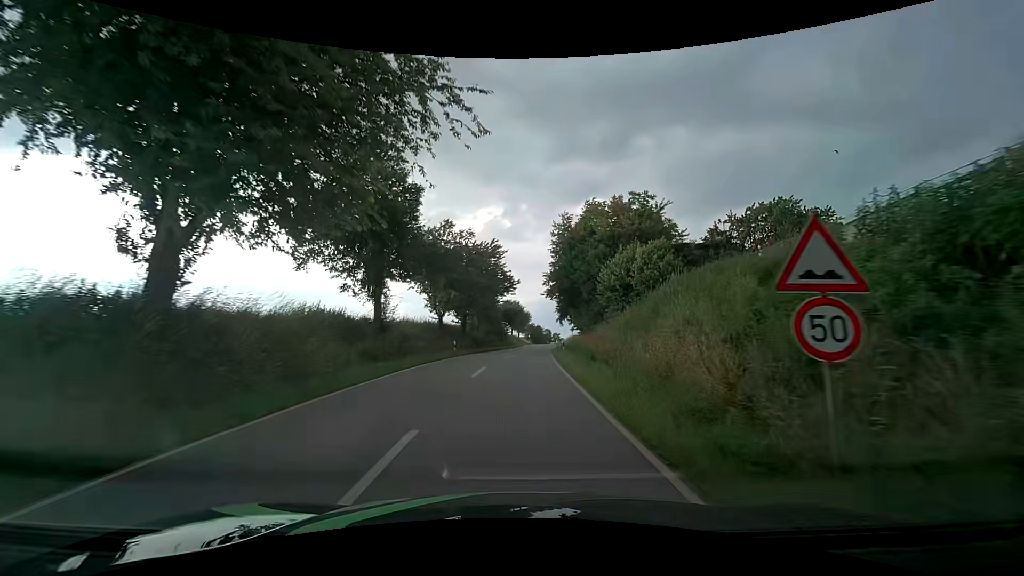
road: tertiary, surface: asphalt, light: Day
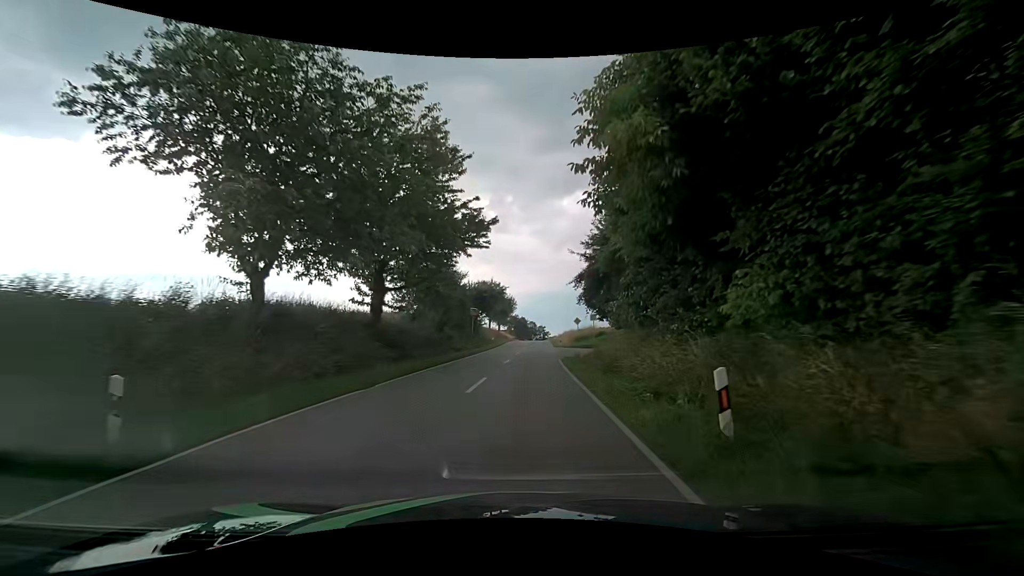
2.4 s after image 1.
(+0.4, +26.7) m; +1°
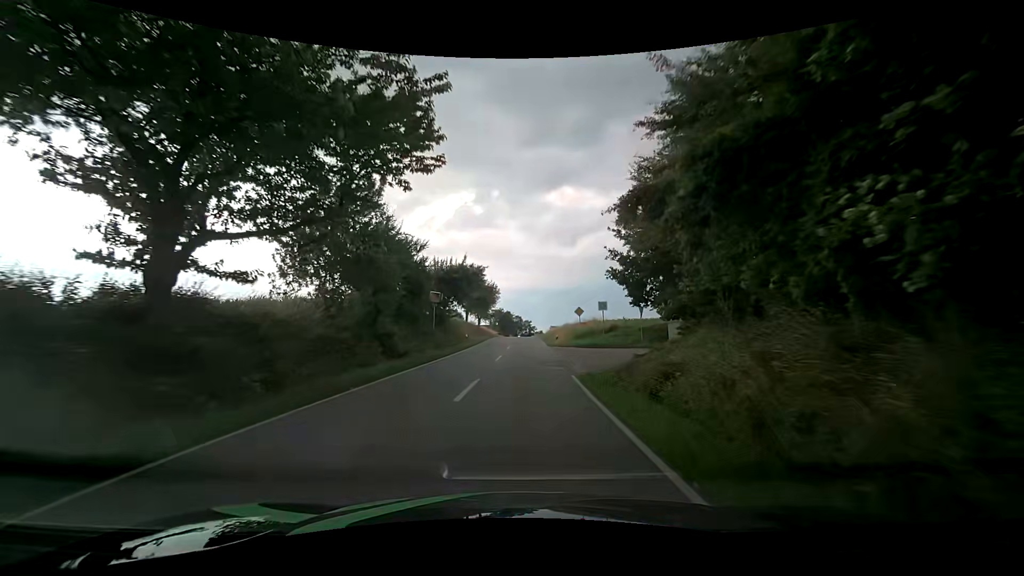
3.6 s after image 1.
(+0.3, +13.8) m; +2°
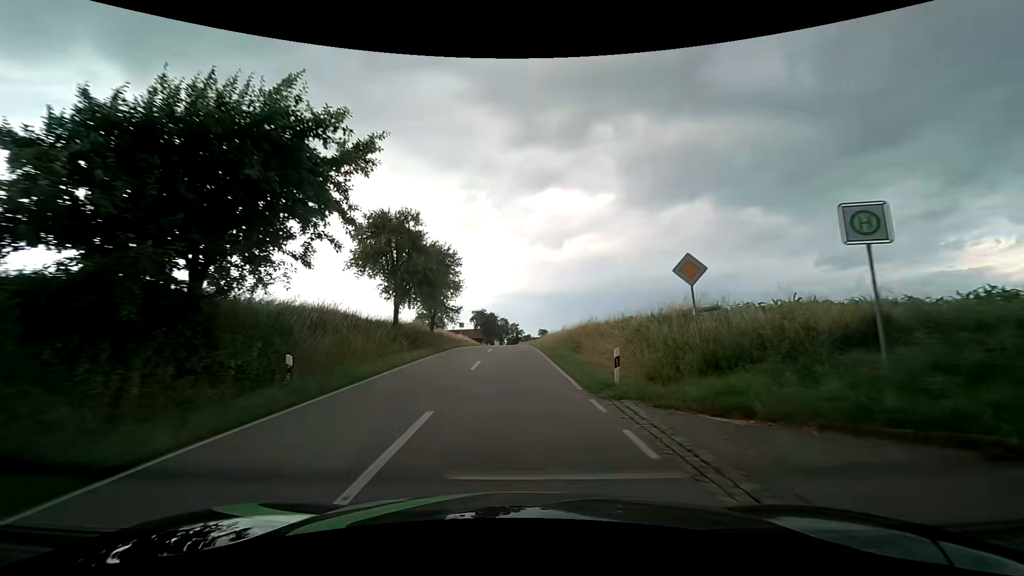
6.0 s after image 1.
(+0.6, +29.5) m; +2°
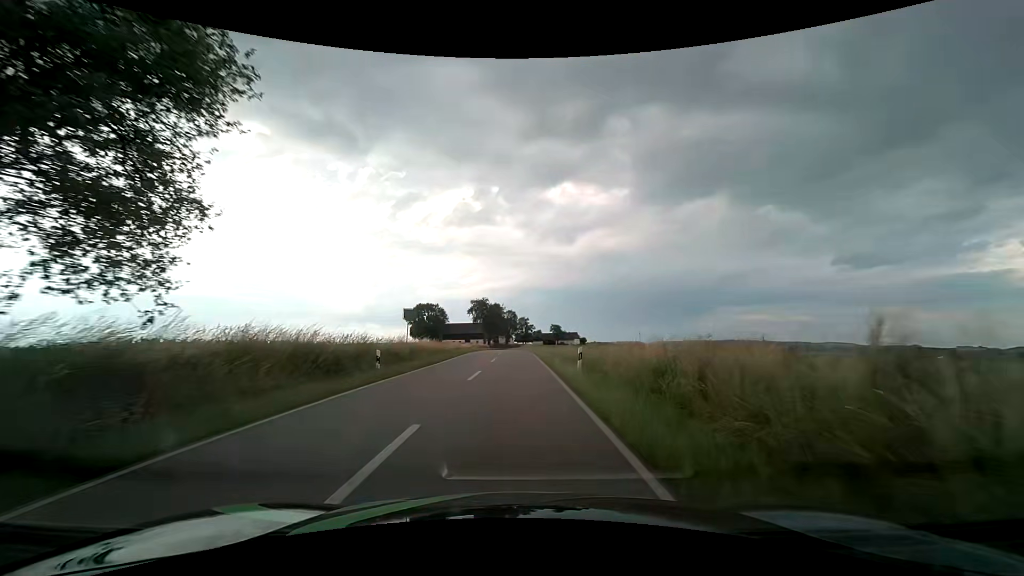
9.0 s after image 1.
(-0.3, +36.5) m; -1°
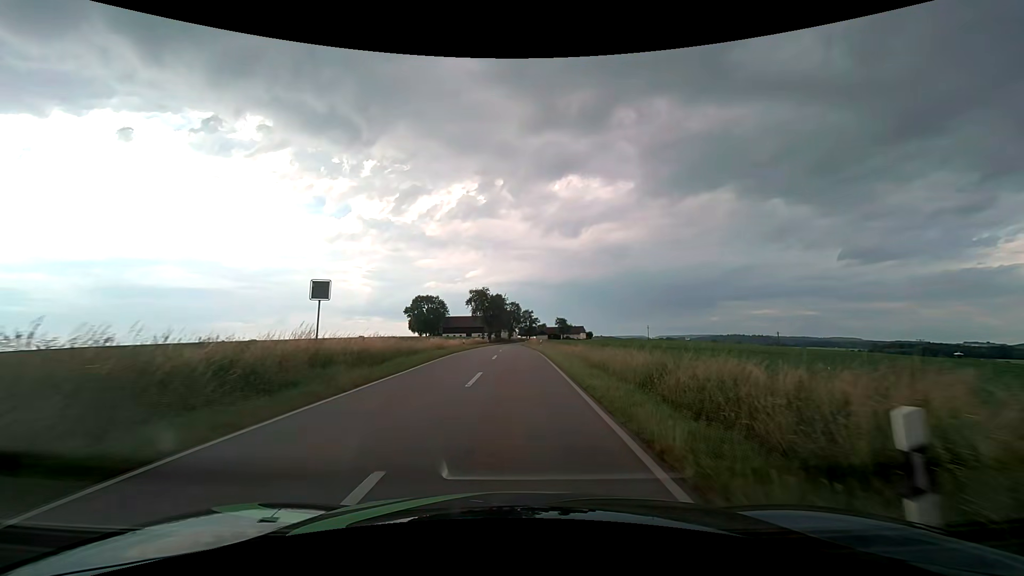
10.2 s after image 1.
(-0.1, +14.4) m; 0°
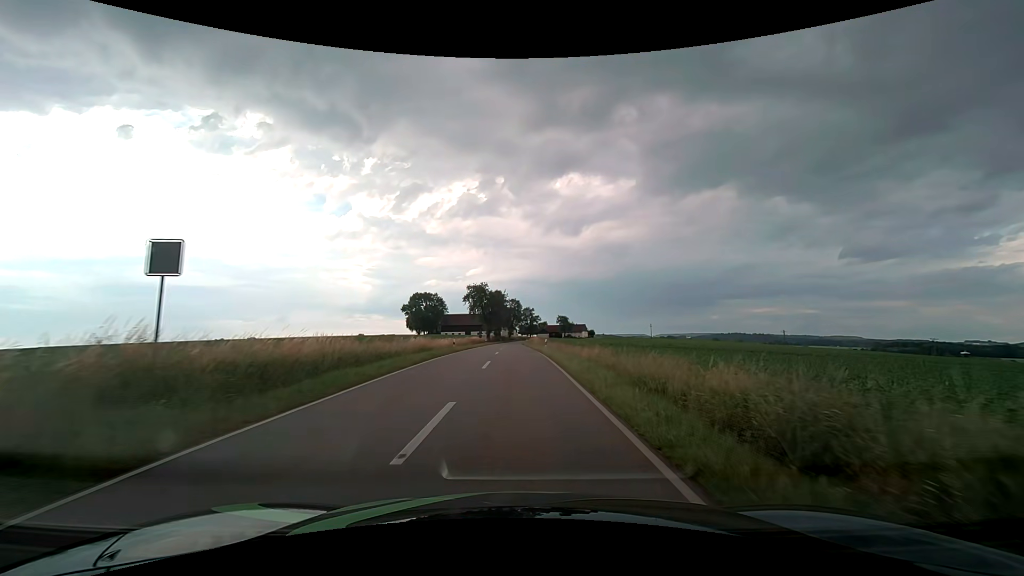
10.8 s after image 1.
(0.0, +7.4) m; 0°
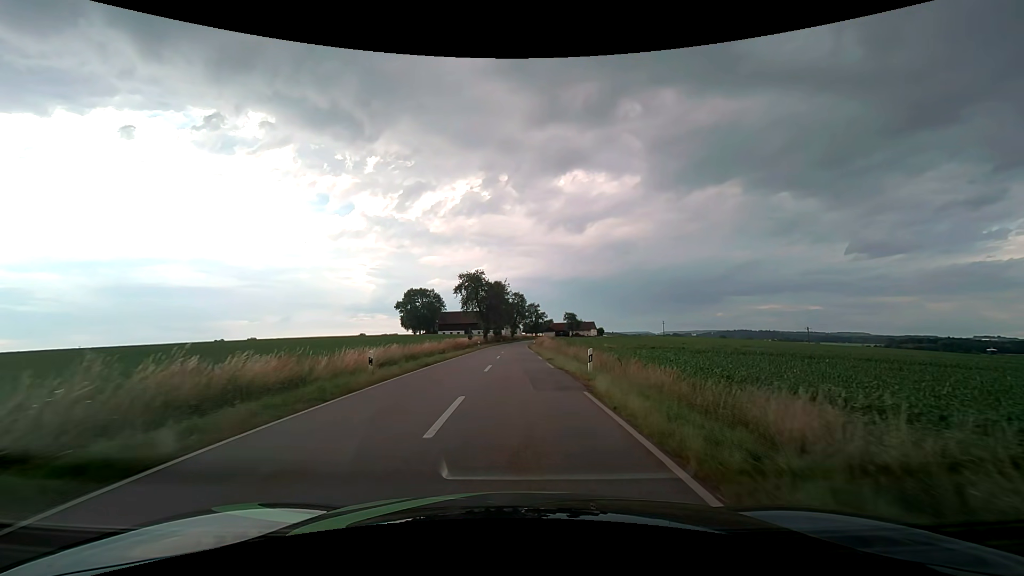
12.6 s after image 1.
(0.0, +23.0) m; 0°
(0, +10) (0, +20) (0, +30) (0, +40) (0, +50) (0, +60) (0, +70) (0, +80) (0, +90) (0, +100) m
